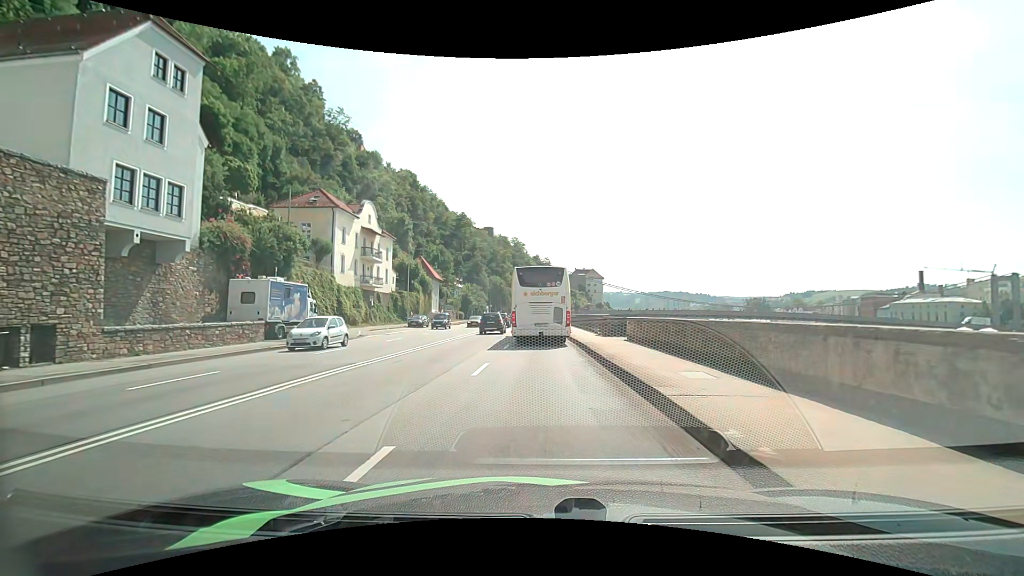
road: primary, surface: asphalt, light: Day
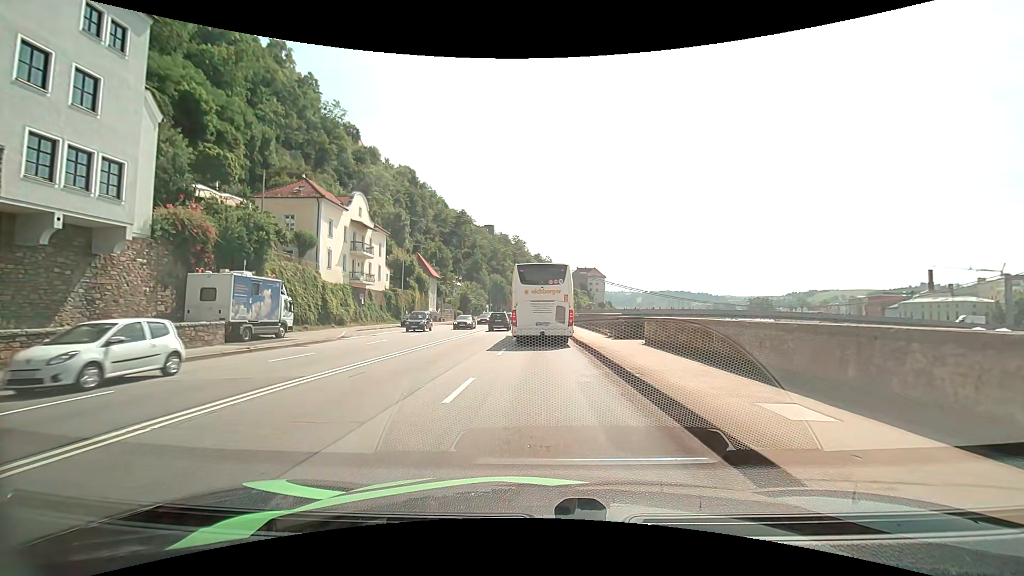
(+0.1, +3.5) m; 0°
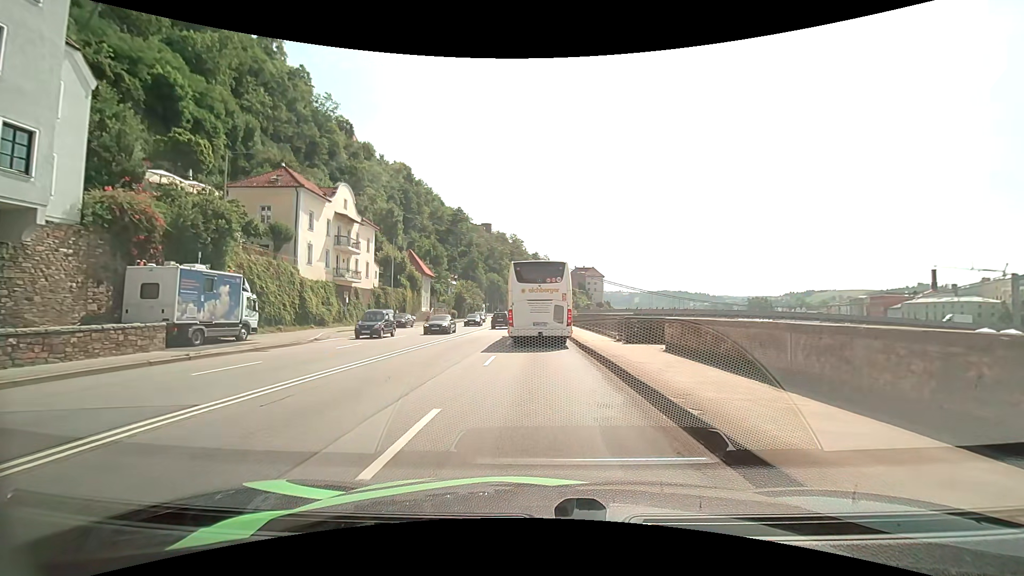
(0.0, +3.5) m; +1°
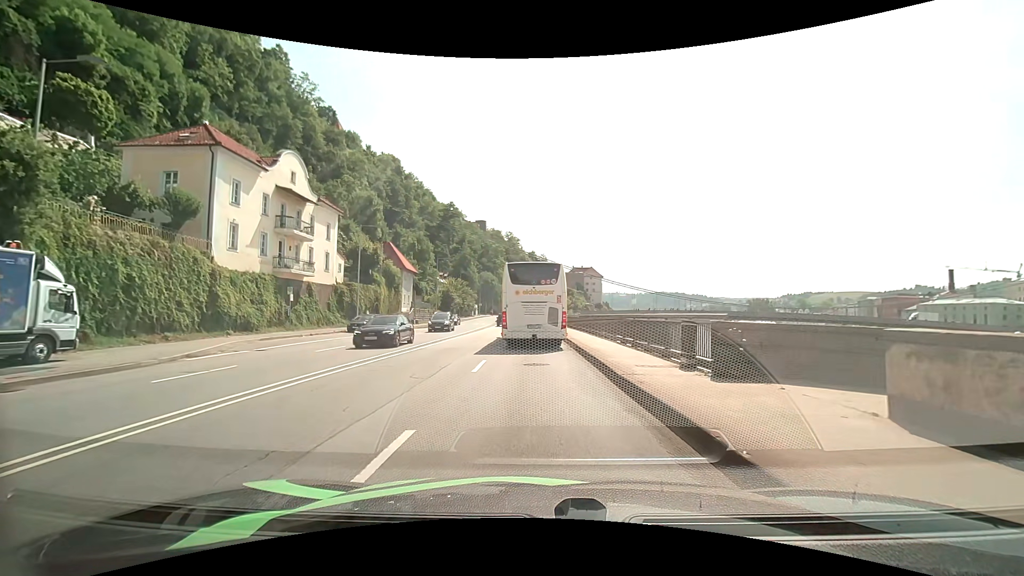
(0.0, +10.2) m; 0°
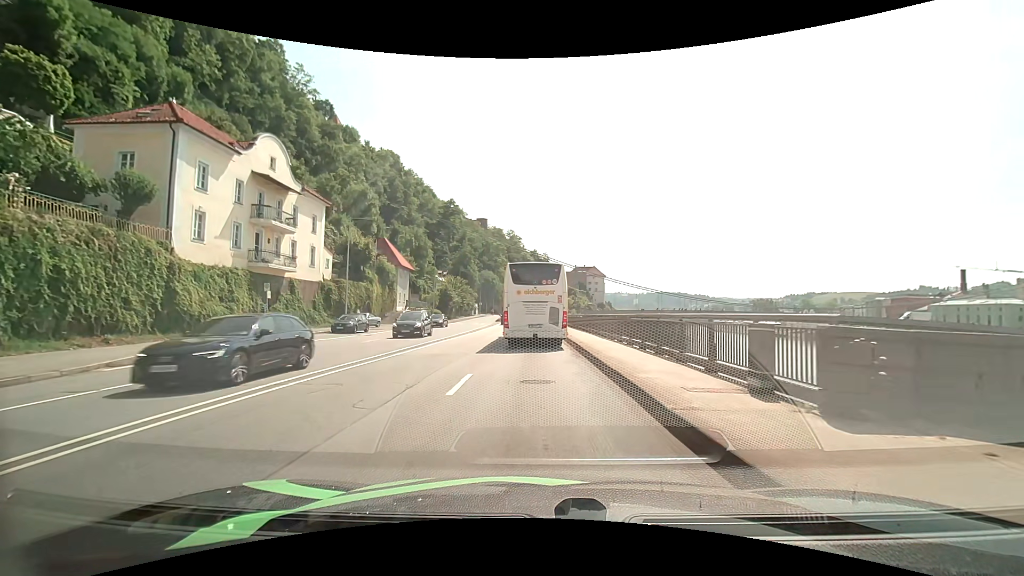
(0.0, +3.6) m; 0°
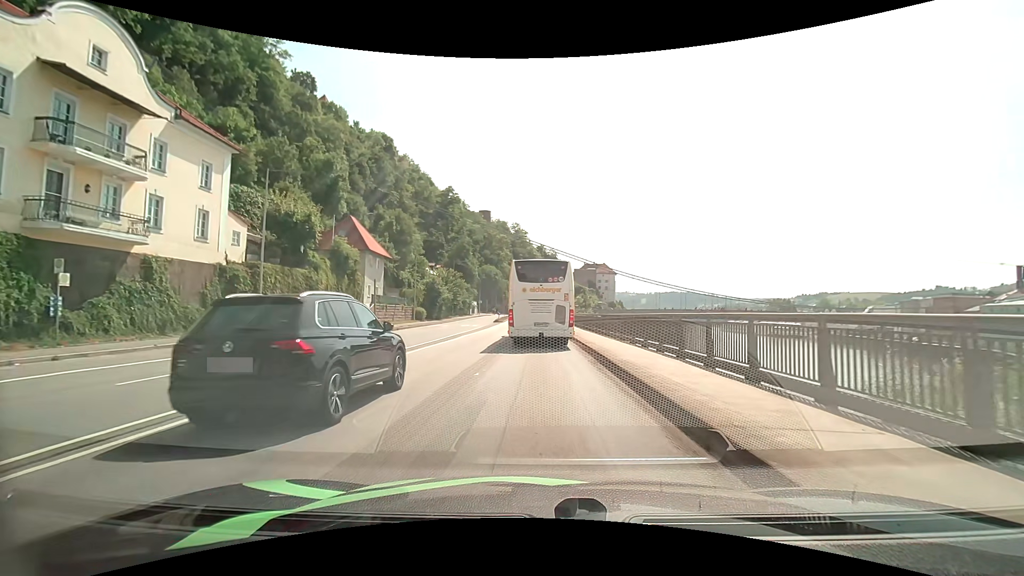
(-0.2, +15.8) m; -1°
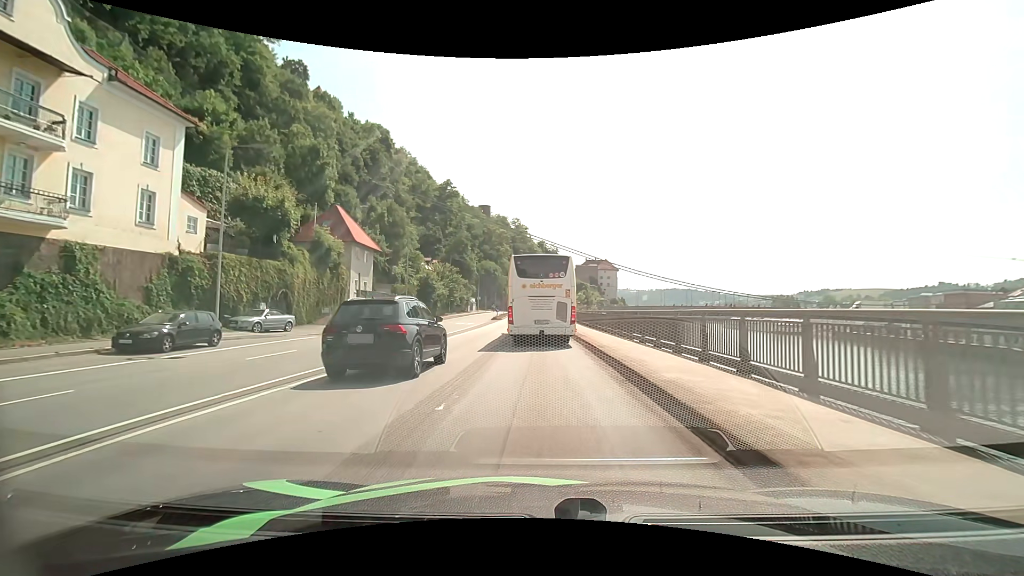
(0.0, +4.2) m; 0°
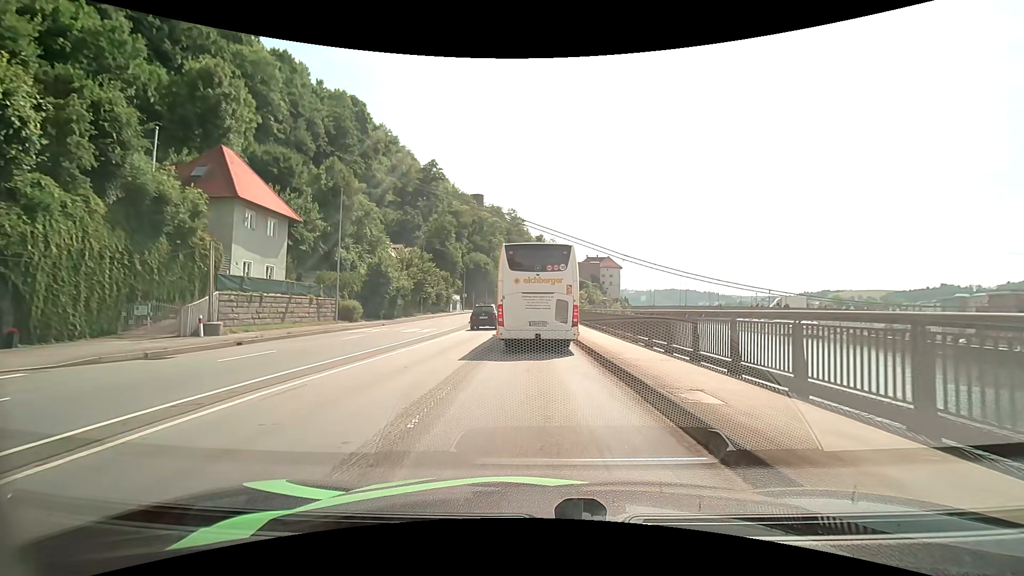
(-0.1, +18.6) m; 0°
(0, +10) (0, +20) (0, +30) (0, +40) (0, +50) (0, +60) (0, +70) (0, +80) (+1, +90) (+2, +100) m
